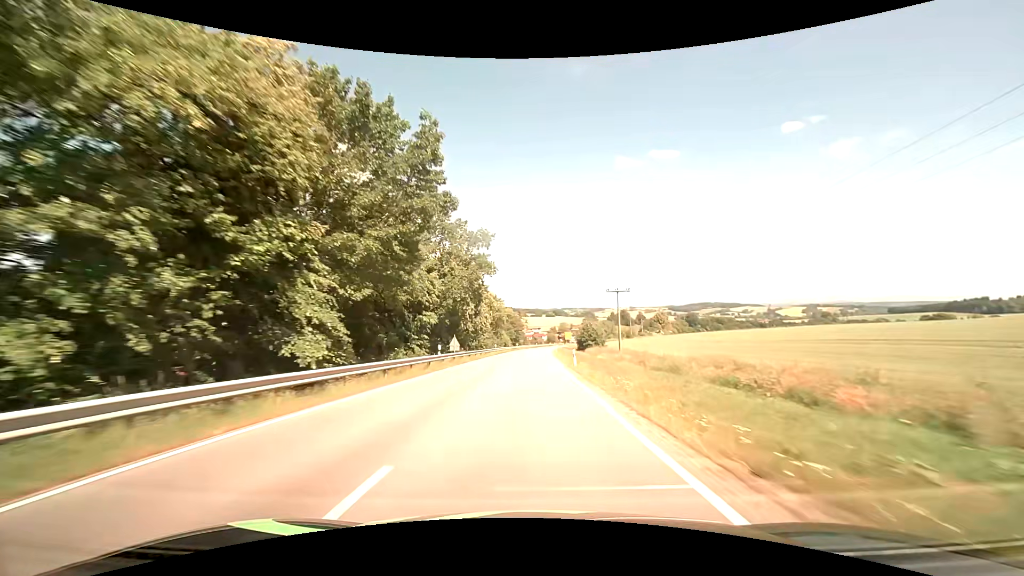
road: secondary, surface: asphalt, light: Day
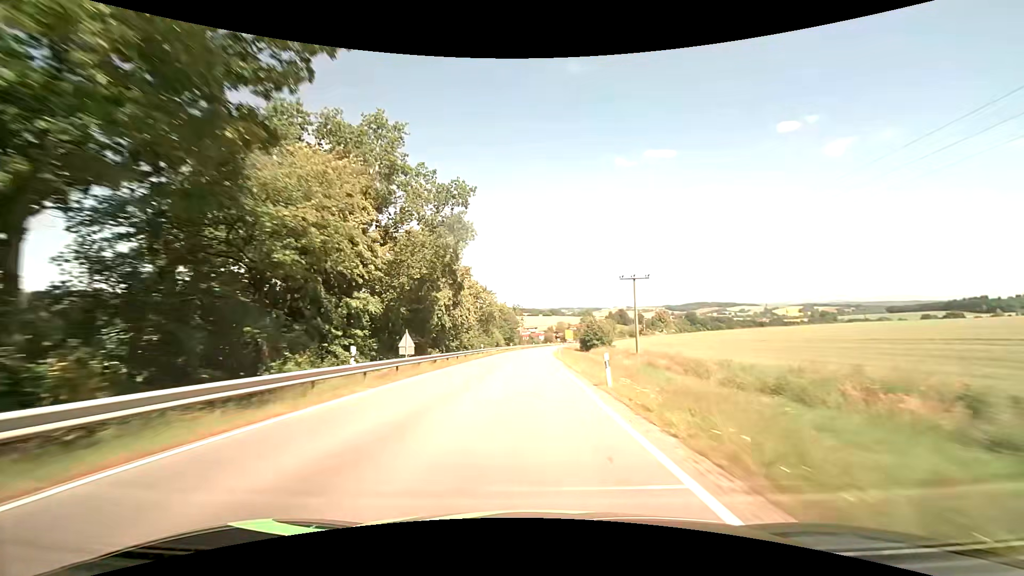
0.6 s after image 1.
(0.0, +14.1) m; 0°
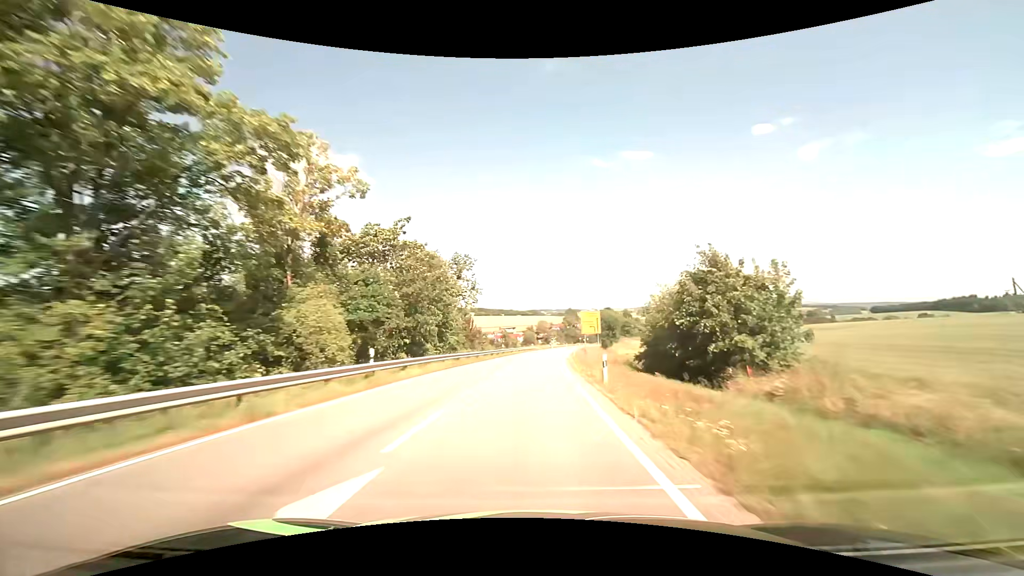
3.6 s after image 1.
(+1.4, +70.9) m; +2°
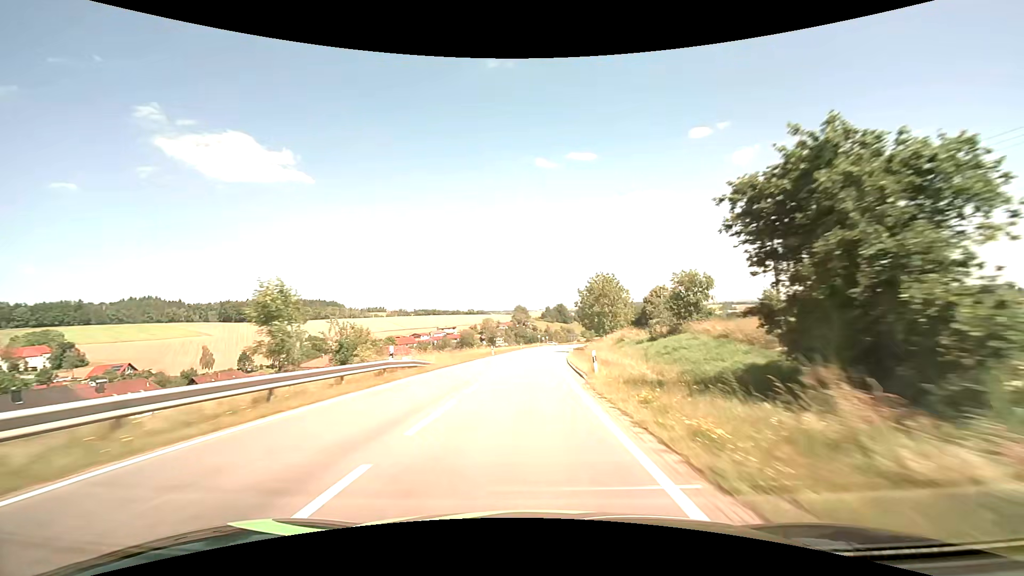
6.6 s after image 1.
(+3.7, +70.6) m; +6°
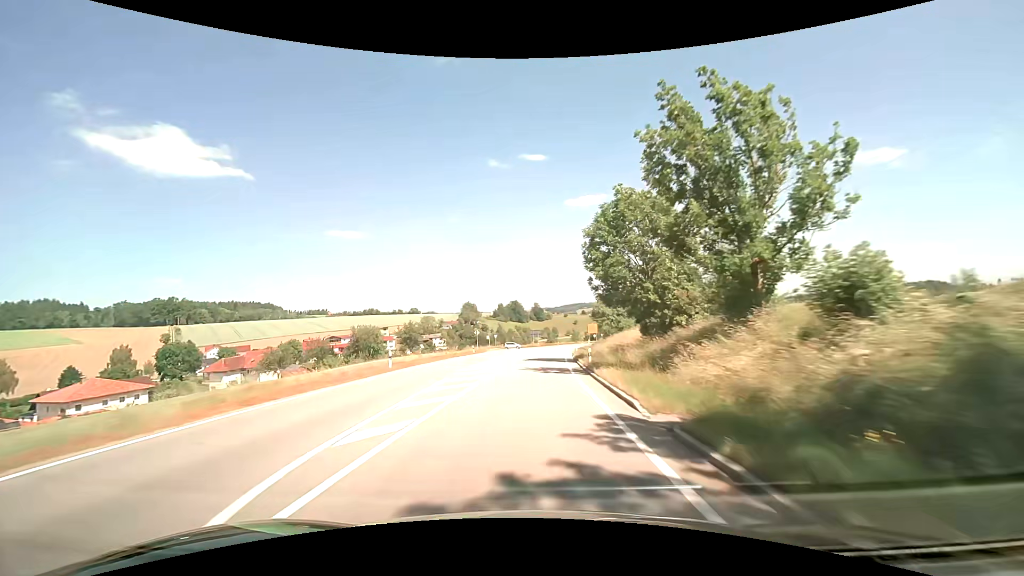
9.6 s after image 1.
(+3.3, +69.3) m; +5°
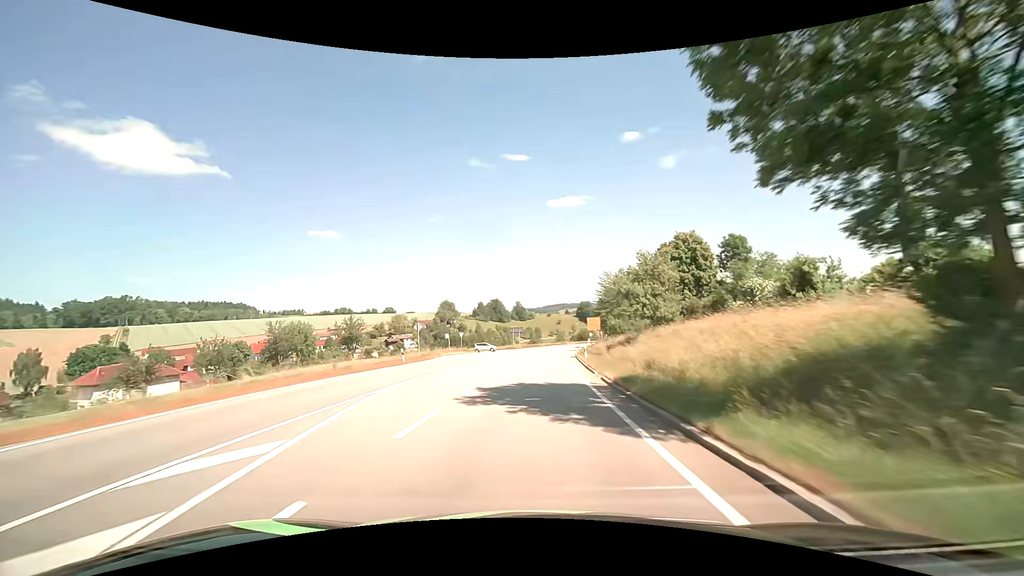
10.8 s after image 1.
(+0.5, +27.4) m; +2°
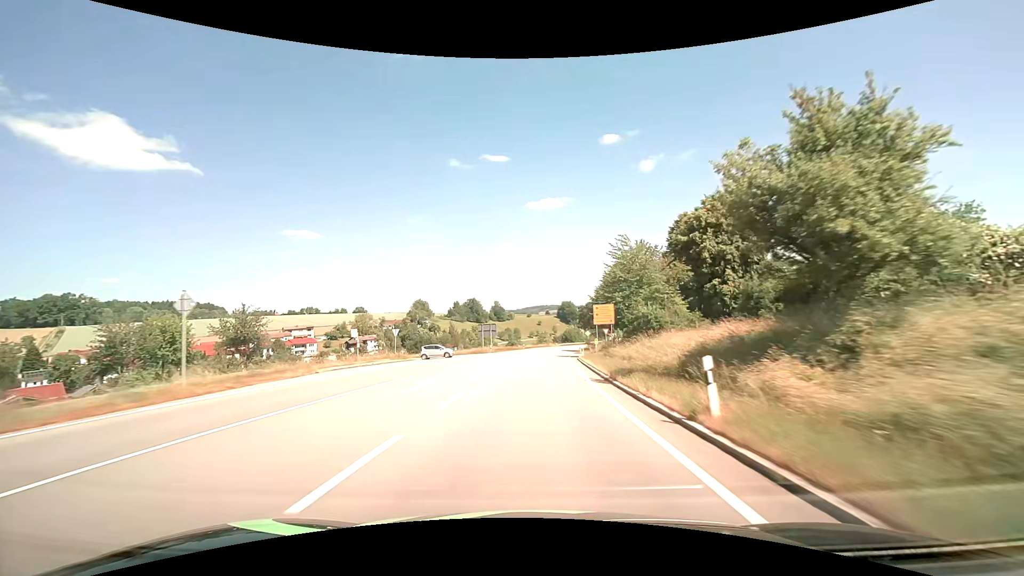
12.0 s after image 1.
(+0.5, +27.2) m; +2°
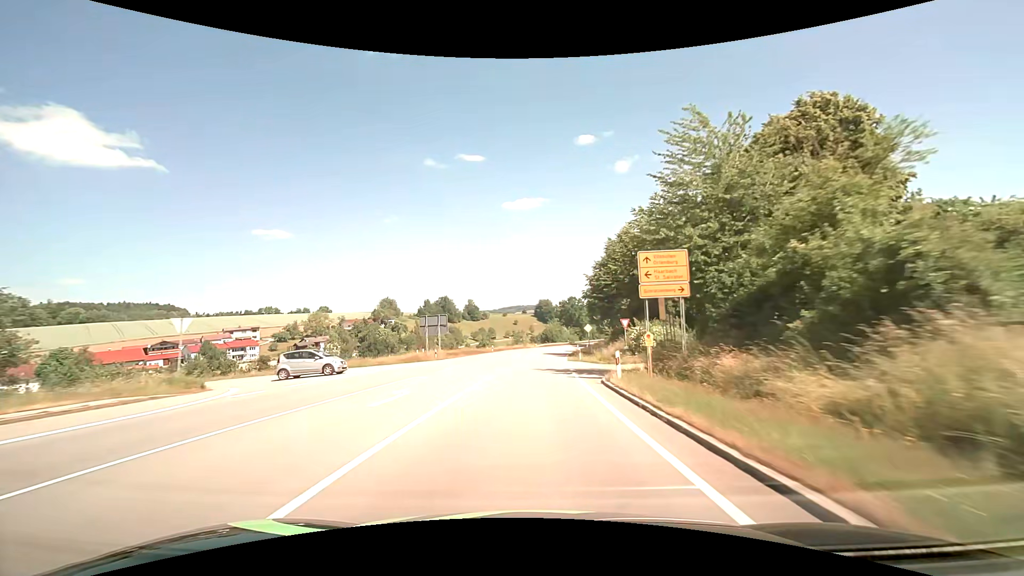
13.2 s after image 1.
(+0.6, +27.0) m; +3°
(0, +10) (0, +20) (+1, +30) (+1, +40) (+2, +50) (+2, +60) (+3, +70) (+5, +80) (+6, +90) (+7, +100) m
